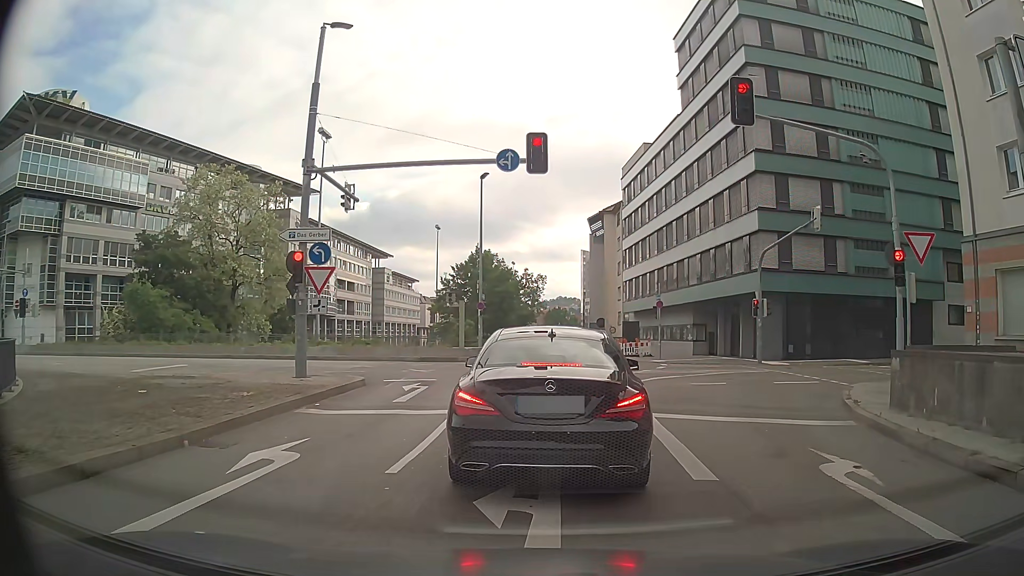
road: primary_link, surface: asphalt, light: Day
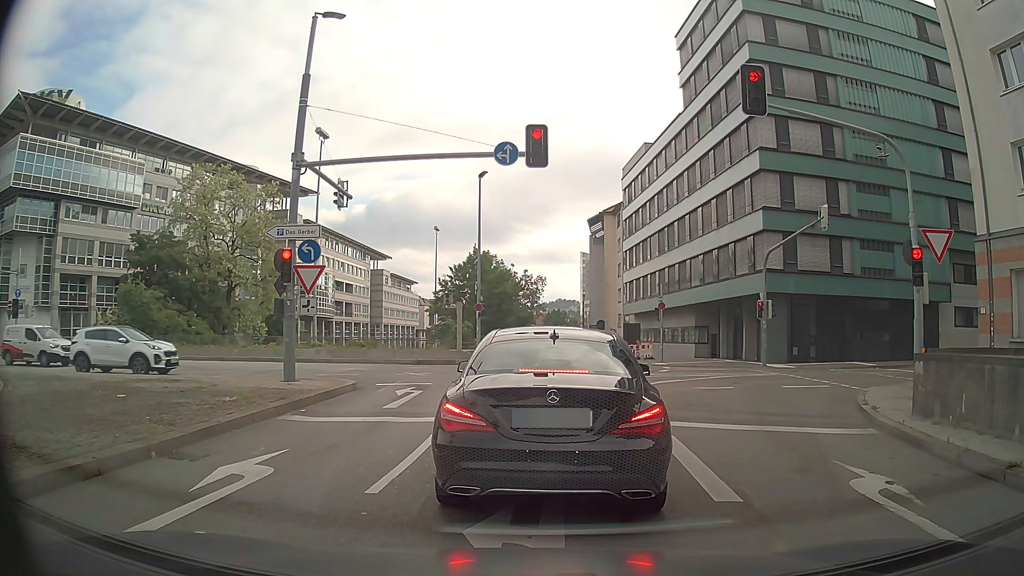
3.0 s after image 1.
(0.0, +0.8) m; 0°
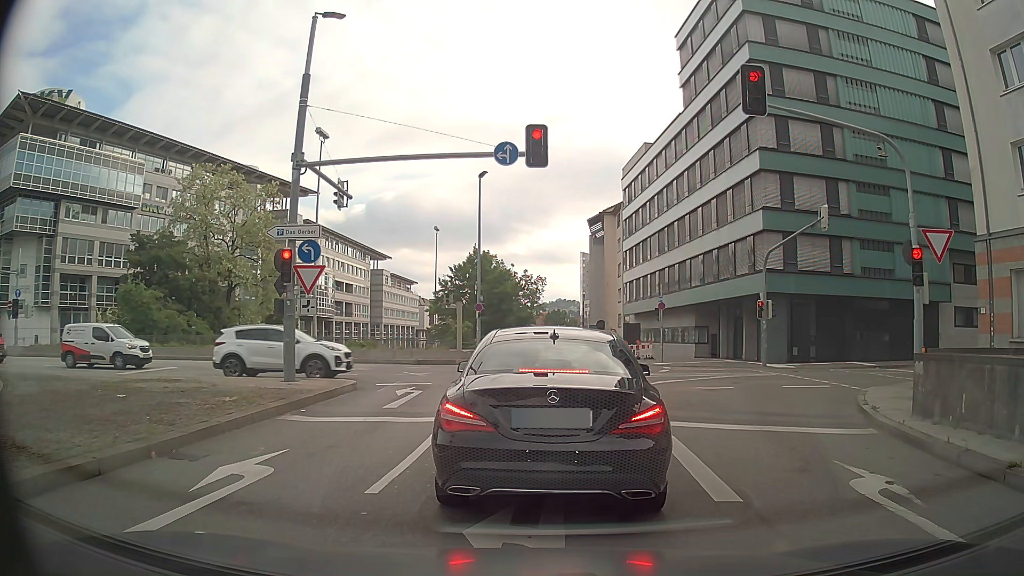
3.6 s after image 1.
(0.0, 0.0) m; 0°
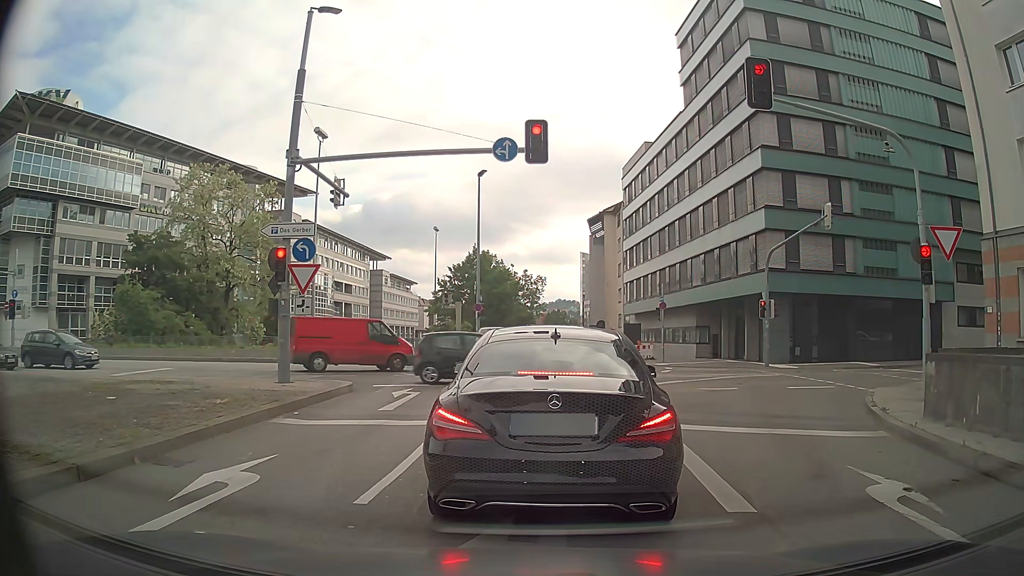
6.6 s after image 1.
(0.0, +0.4) m; 0°
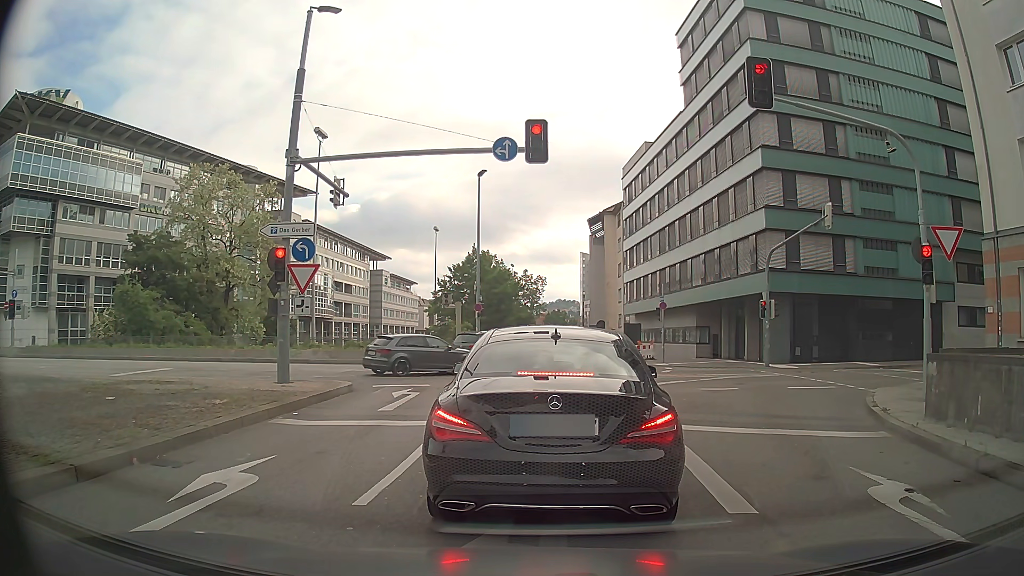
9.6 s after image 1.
(0.0, +0.1) m; 0°
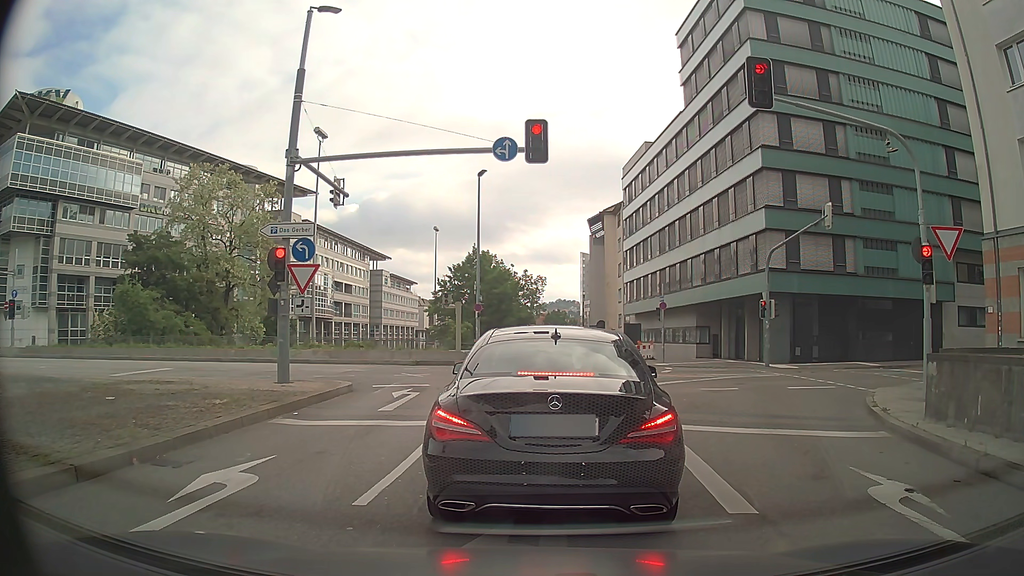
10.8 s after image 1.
(0.0, 0.0) m; 0°
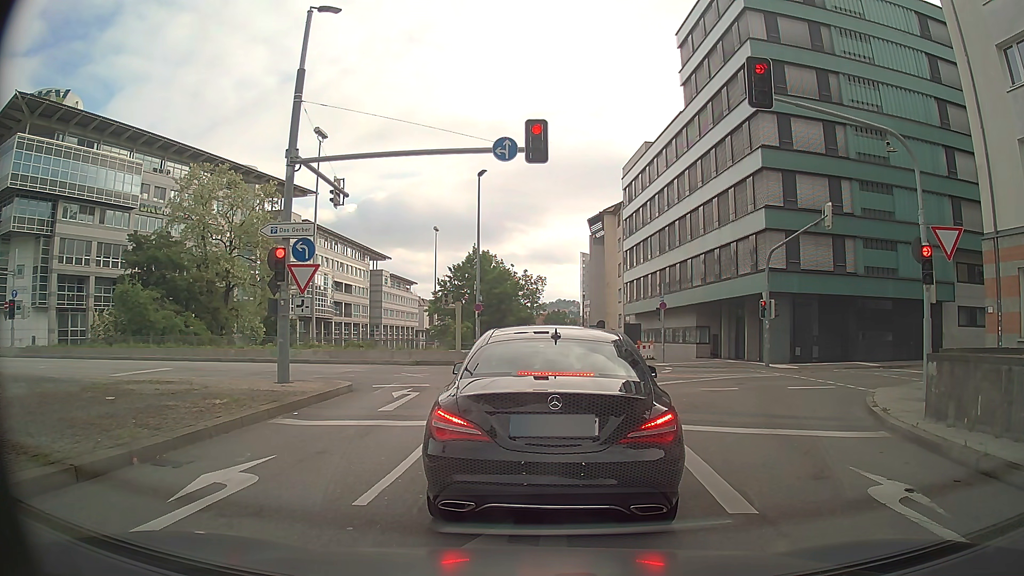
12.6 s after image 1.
(0.0, 0.0) m; 0°
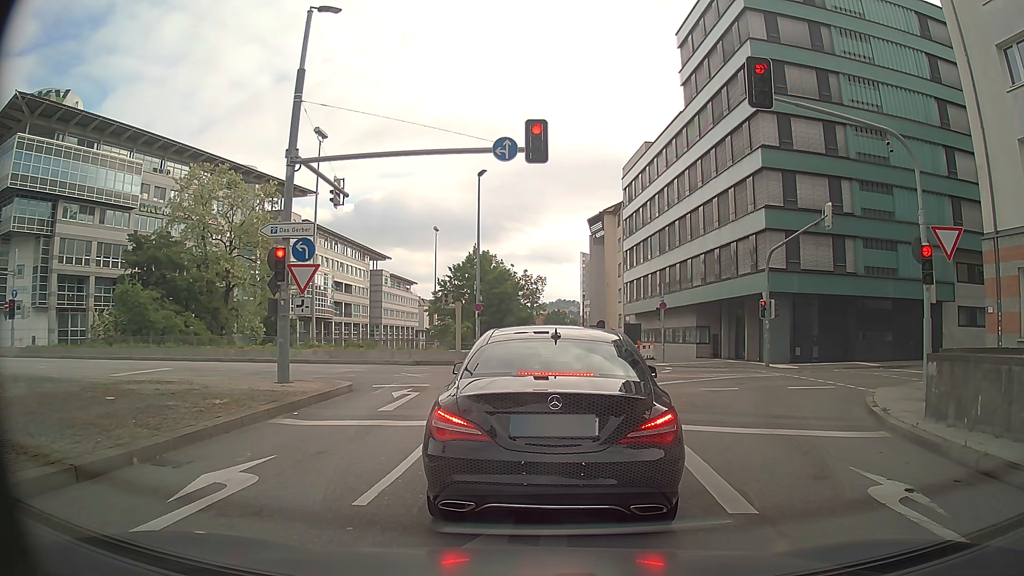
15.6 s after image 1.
(0.0, 0.0) m; 0°
(0, +10) (0, +20) (-5, +29) (-14, +32) (-24, +32) (-34, +32) (-44, +32) (-54, +33) (-64, +35) (-73, +39) m
